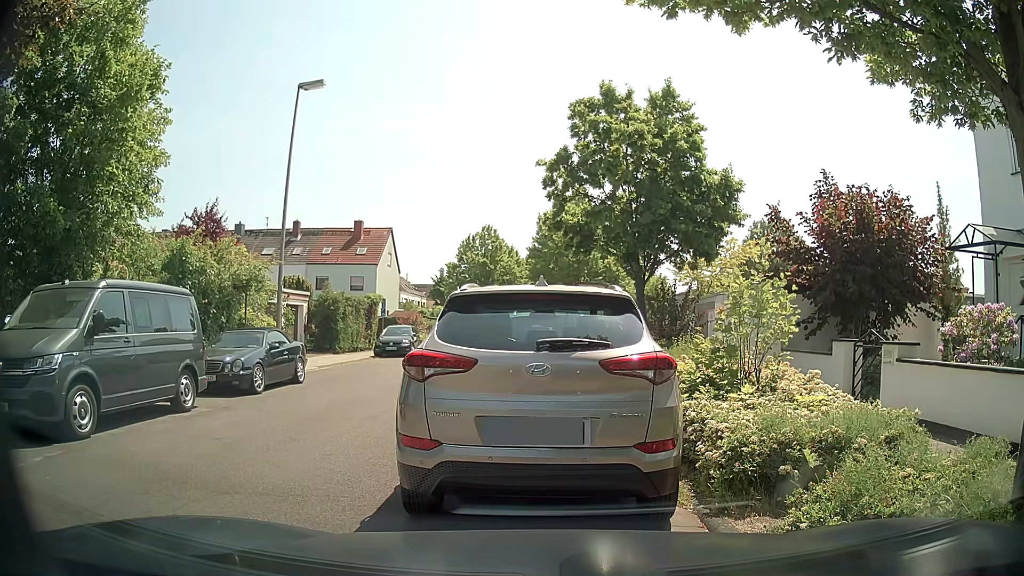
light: Day
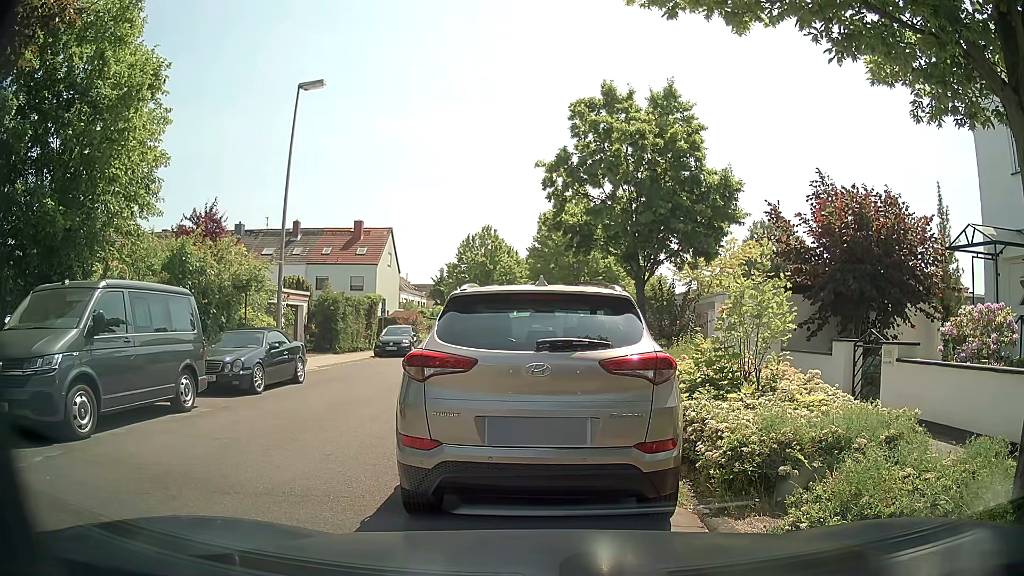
(0.0, 0.0) m; 0°
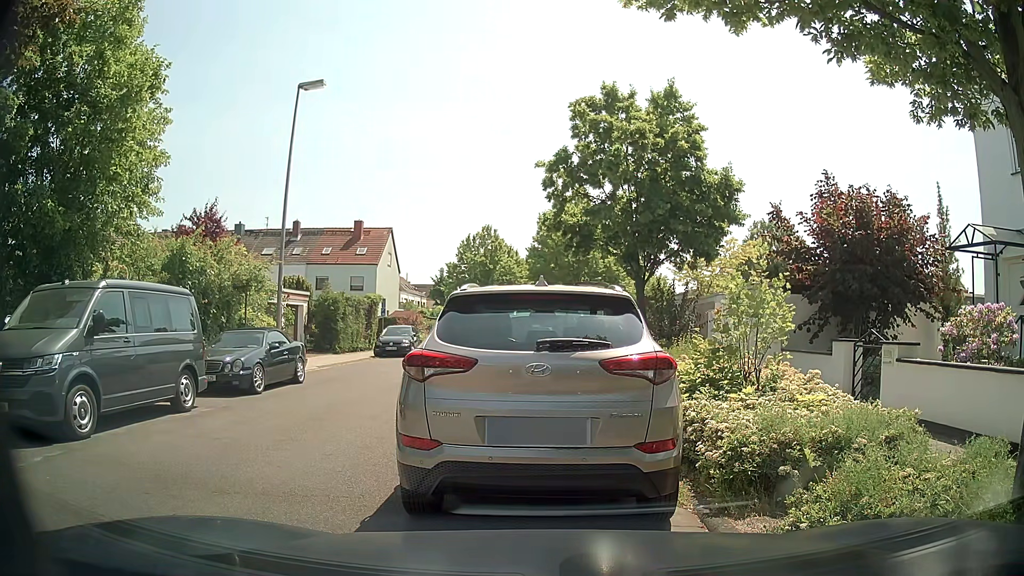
(0.0, 0.0) m; 0°
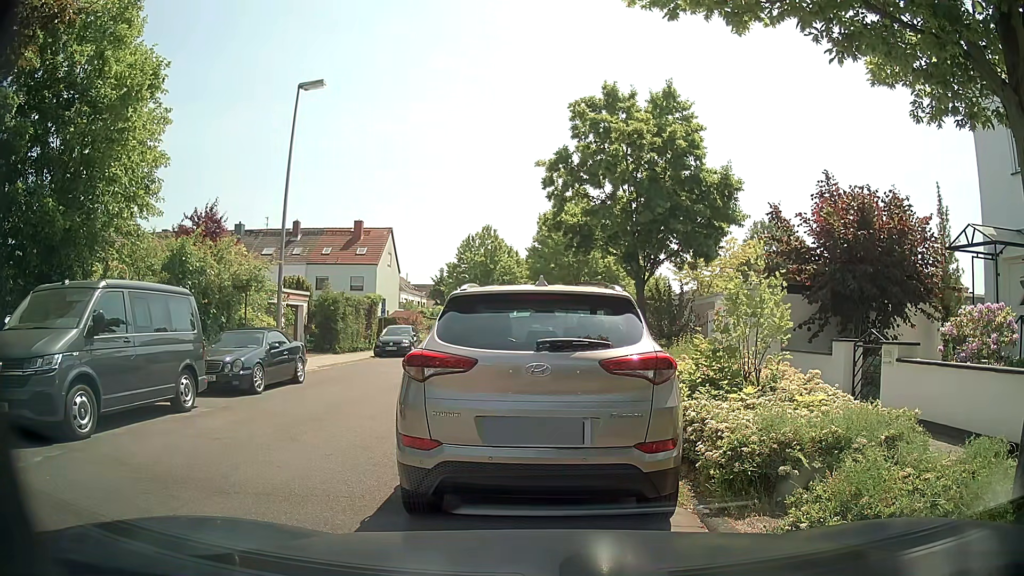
(0.0, 0.0) m; 0°
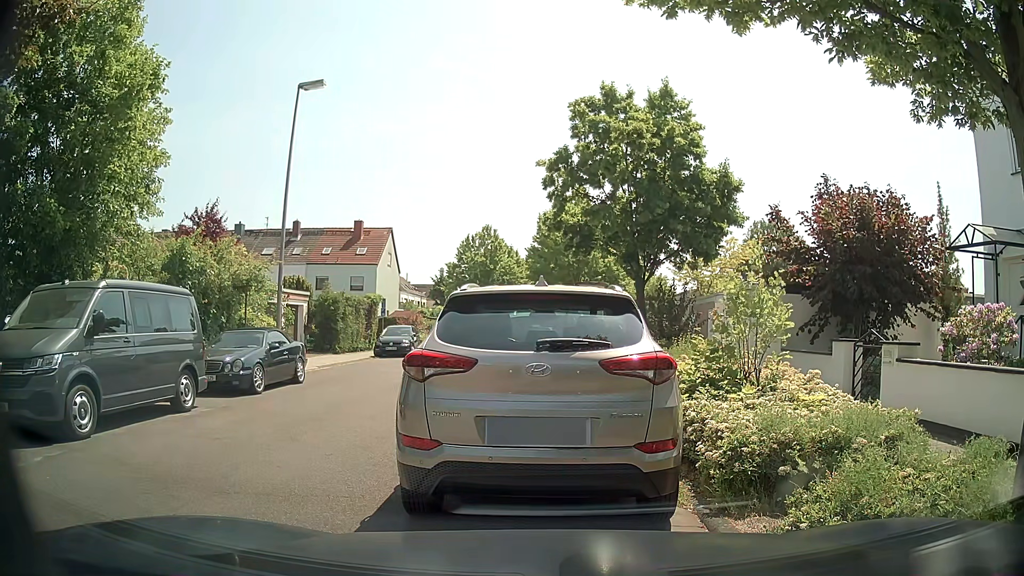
(0.0, 0.0) m; 0°
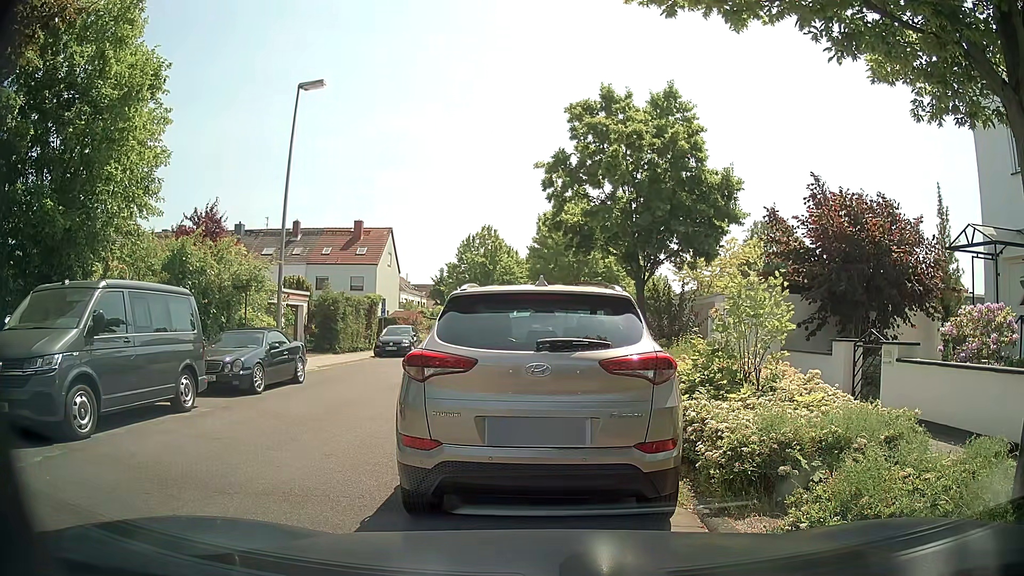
(0.0, 0.0) m; 0°
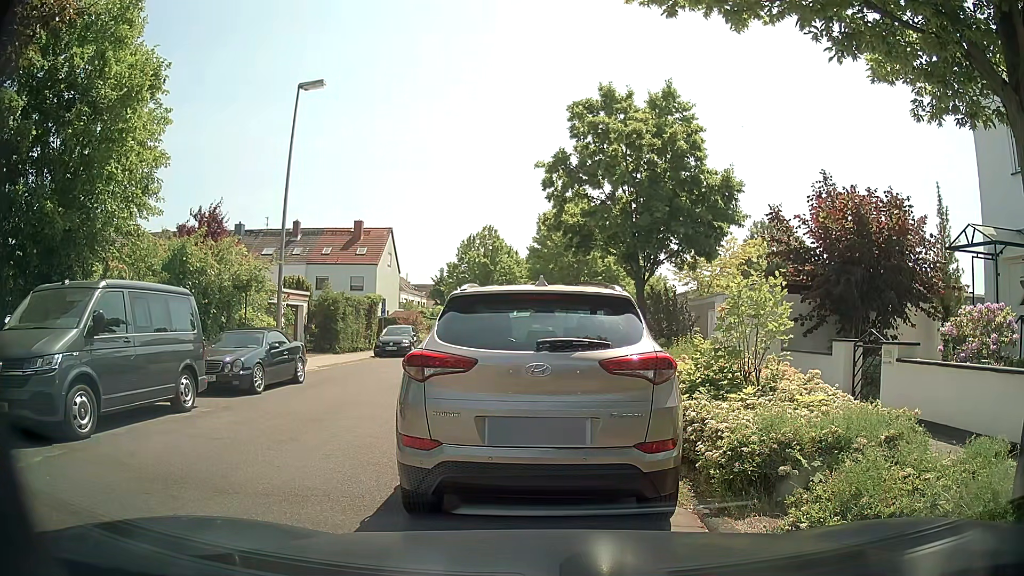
(0.0, 0.0) m; 0°
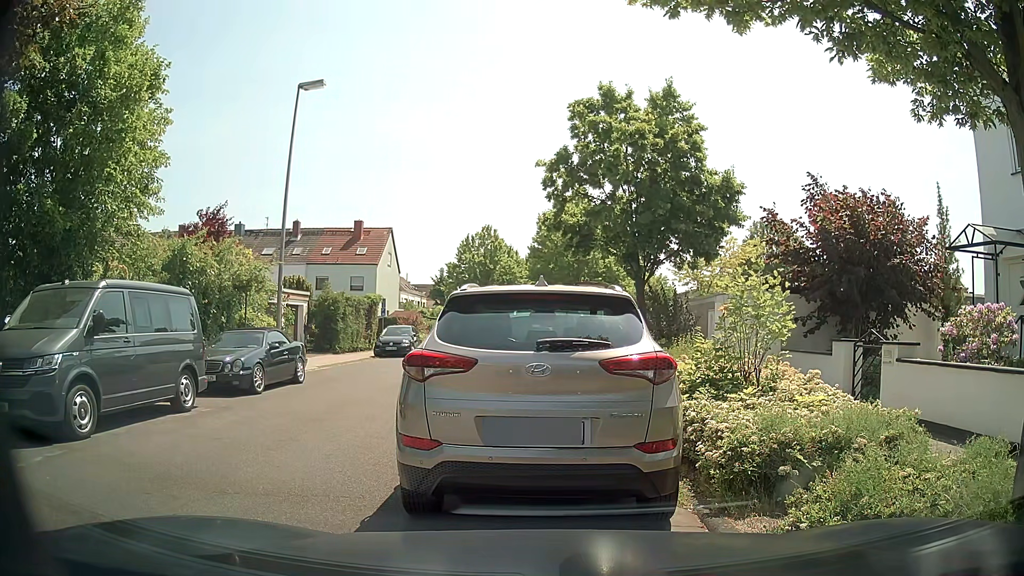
(0.0, 0.0) m; 0°
